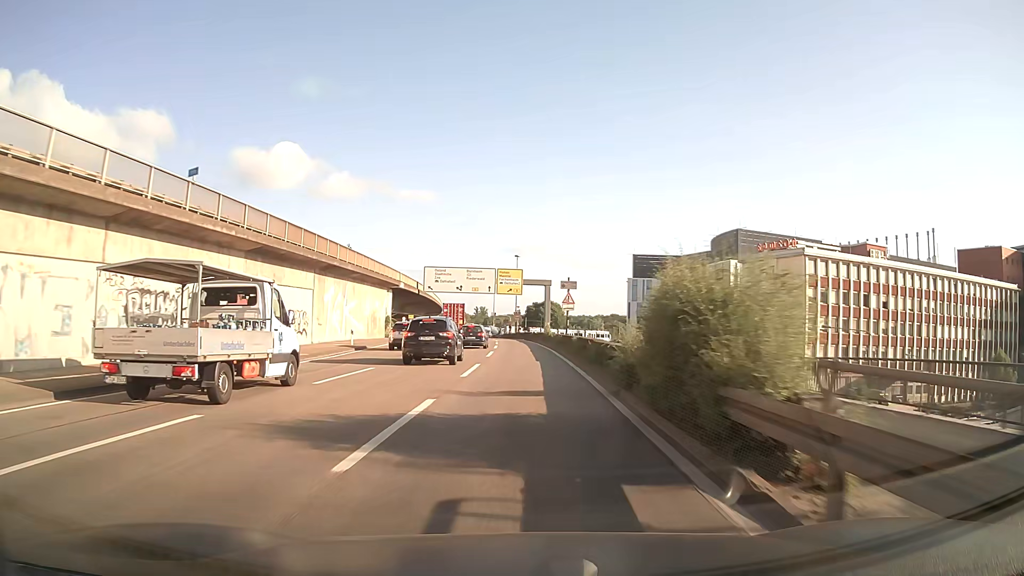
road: motorway_link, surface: asphalt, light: Day
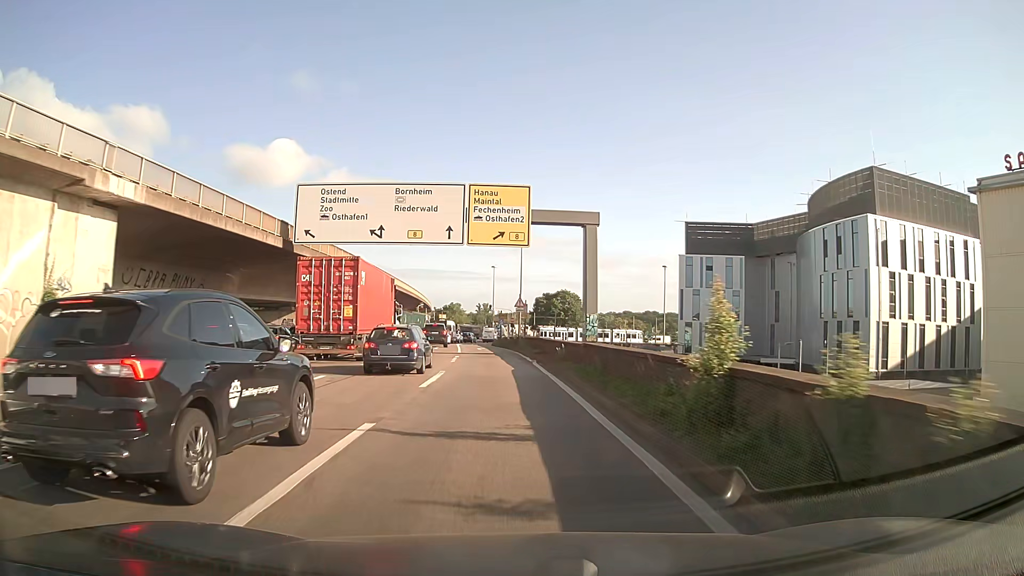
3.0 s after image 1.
(+0.5, +50.3) m; 0°
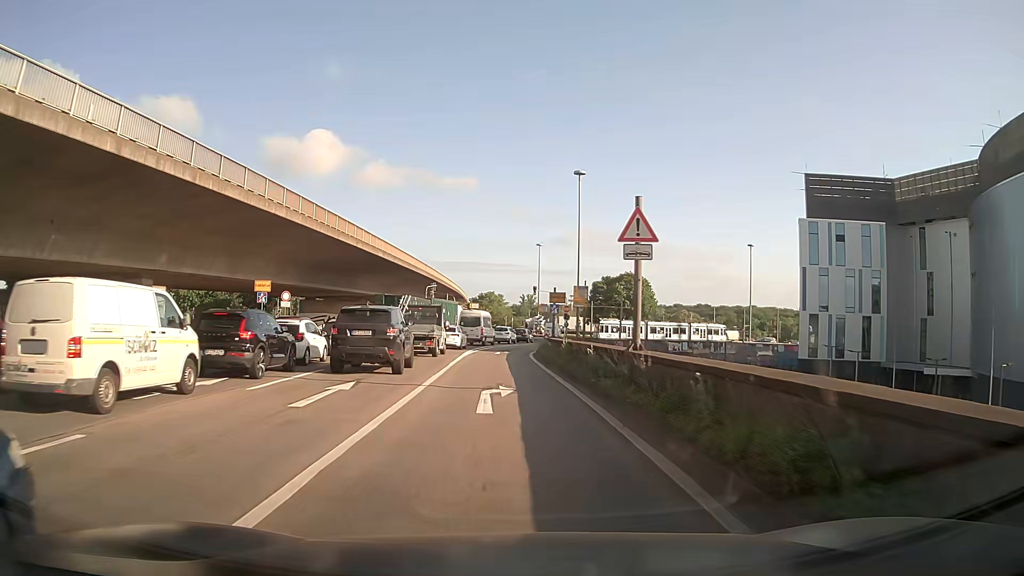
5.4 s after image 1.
(-1.2, +35.8) m; -4°
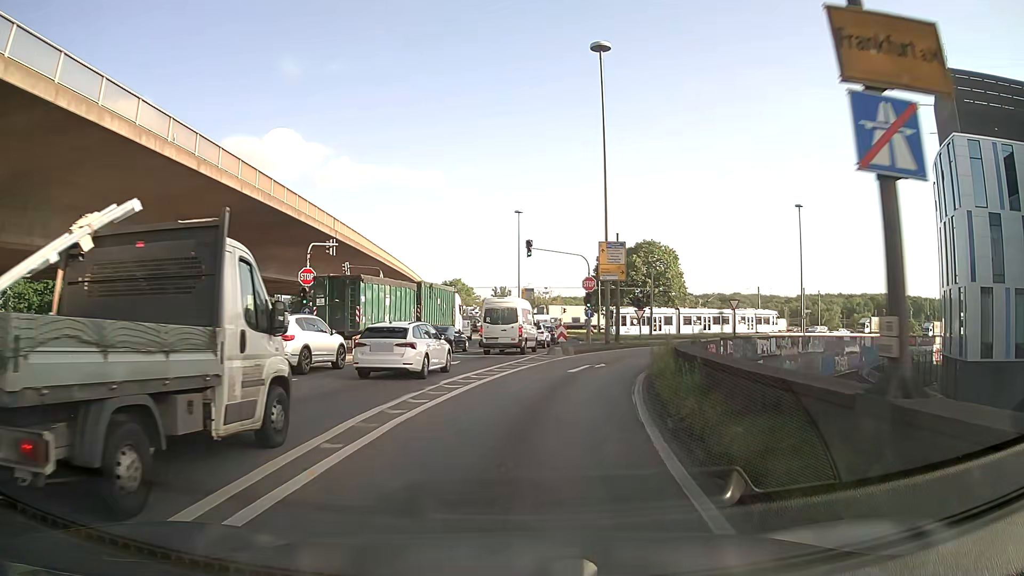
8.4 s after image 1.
(-0.3, +37.7) m; +2°
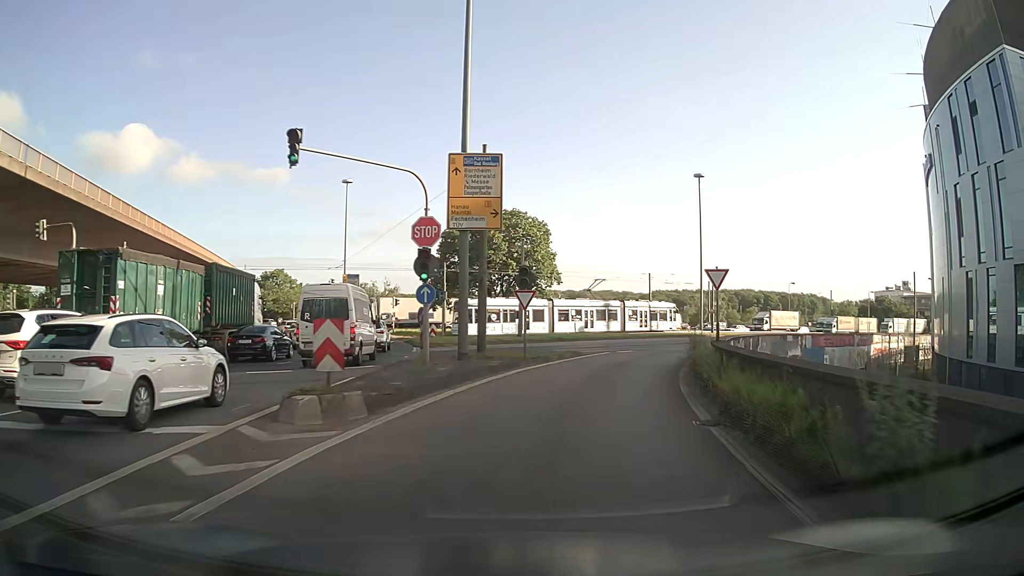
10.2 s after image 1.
(+2.1, +22.3) m; +13°
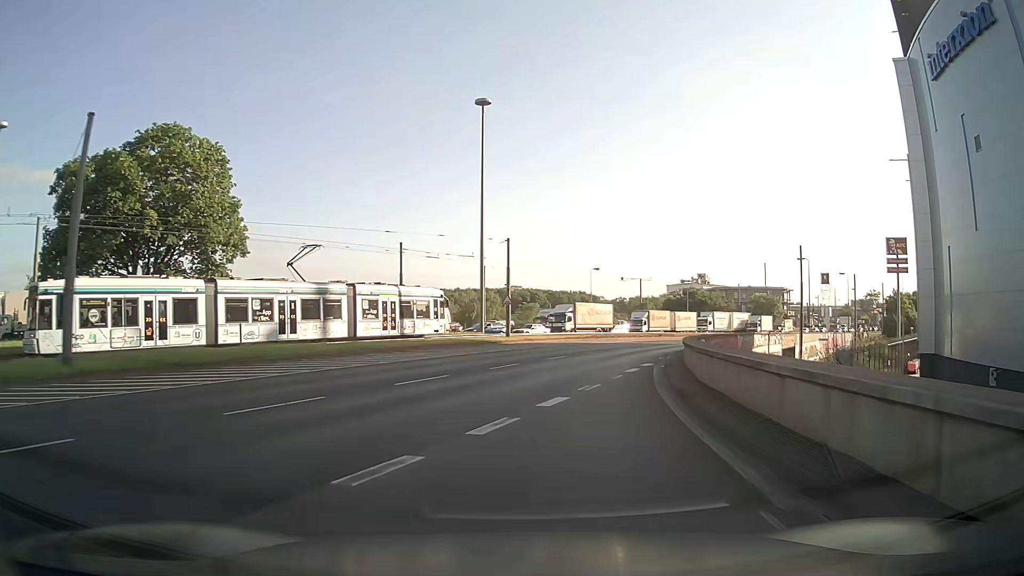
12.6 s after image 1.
(+5.9, +30.6) m; +20°
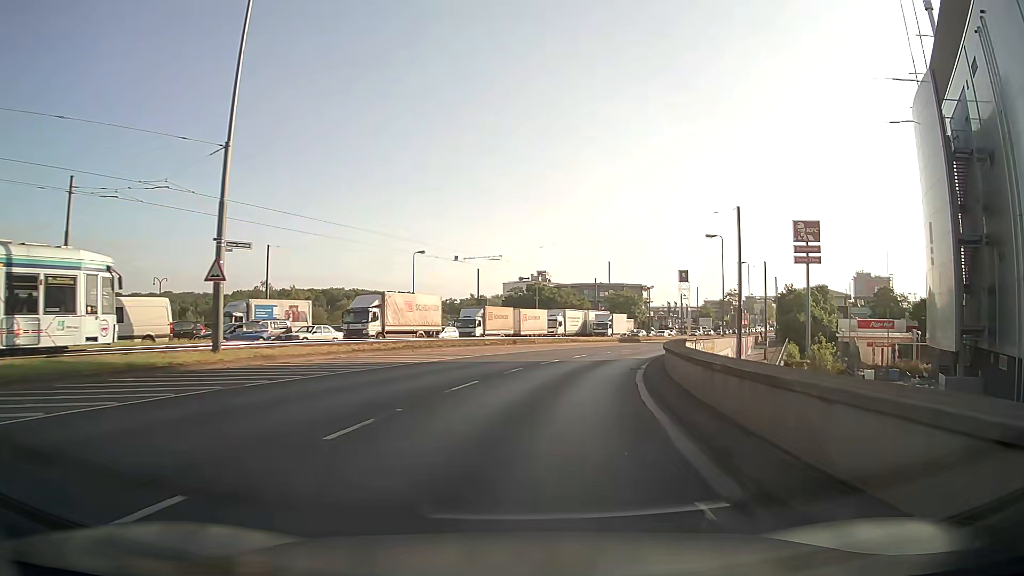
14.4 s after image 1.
(+3.1, +24.4) m; +14°
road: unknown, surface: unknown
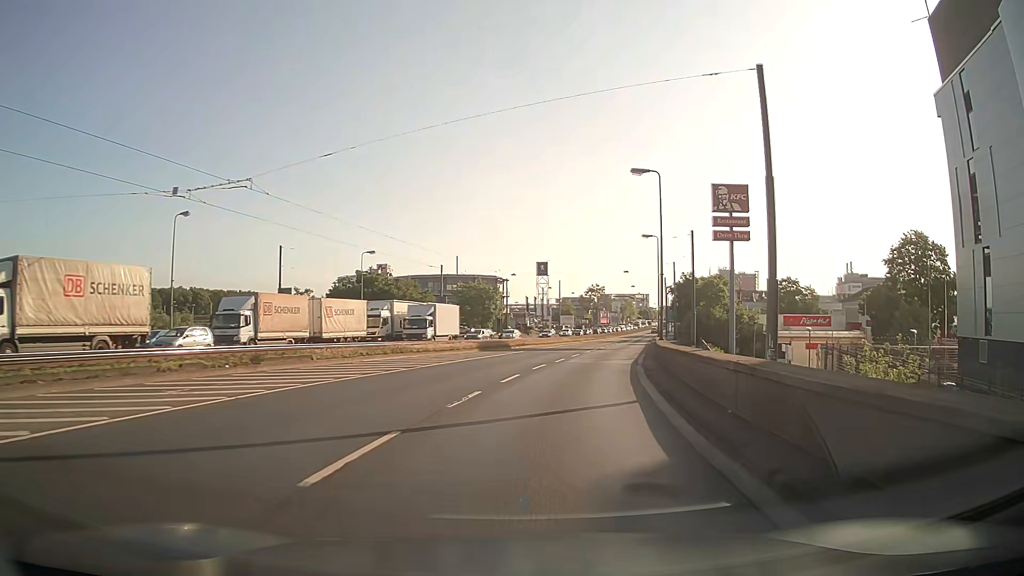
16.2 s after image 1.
(+2.7, +25.5) m; +13°
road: primary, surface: asphalt
